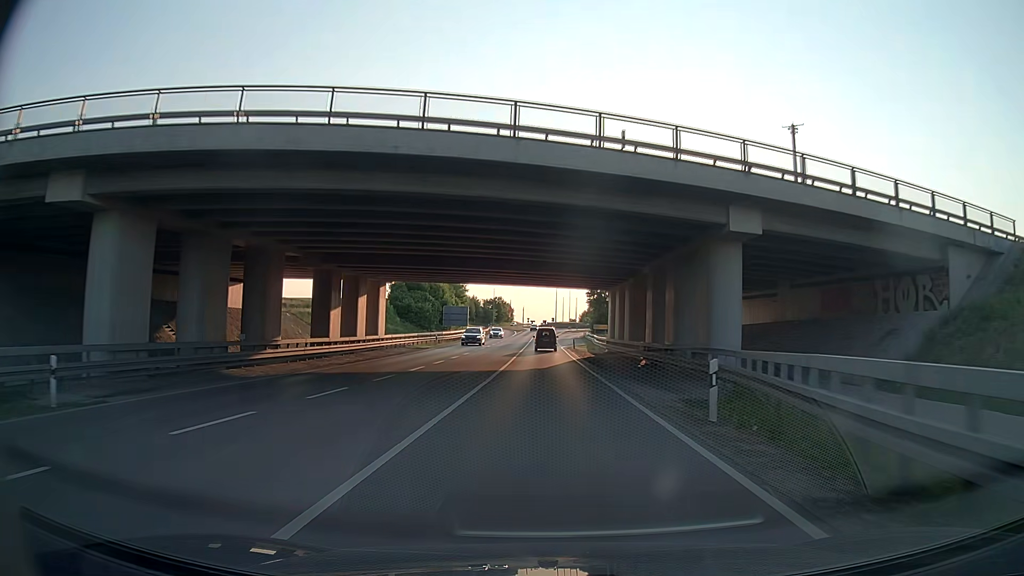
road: primary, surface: asphalt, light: Day
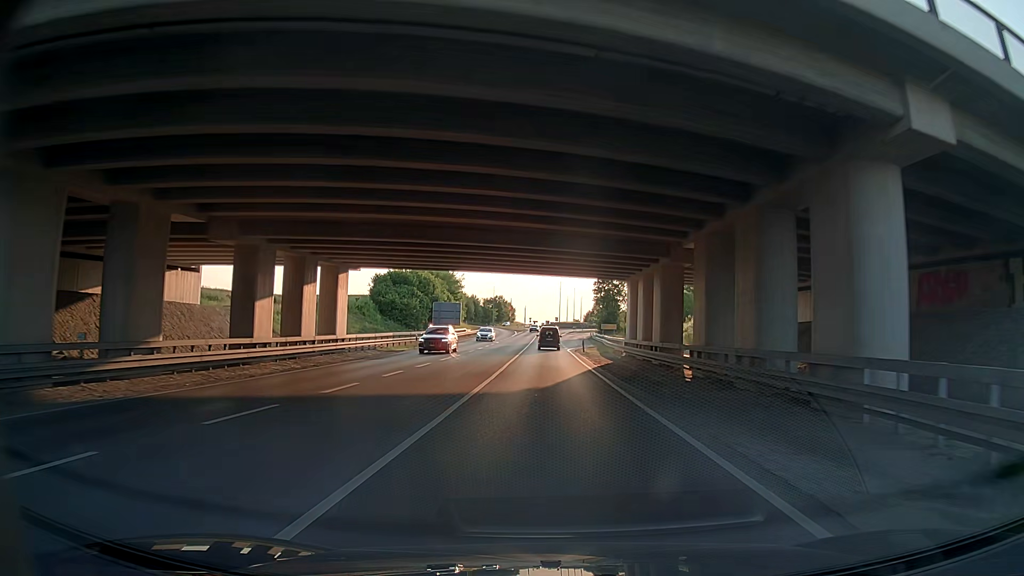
(0.0, +11.1) m; 0°
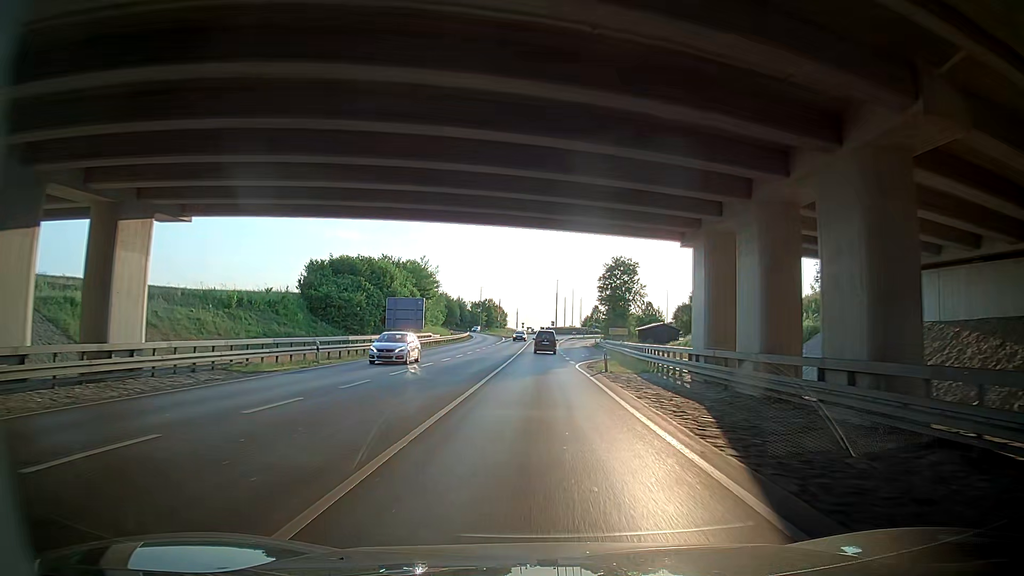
(+0.3, +22.3) m; +3°
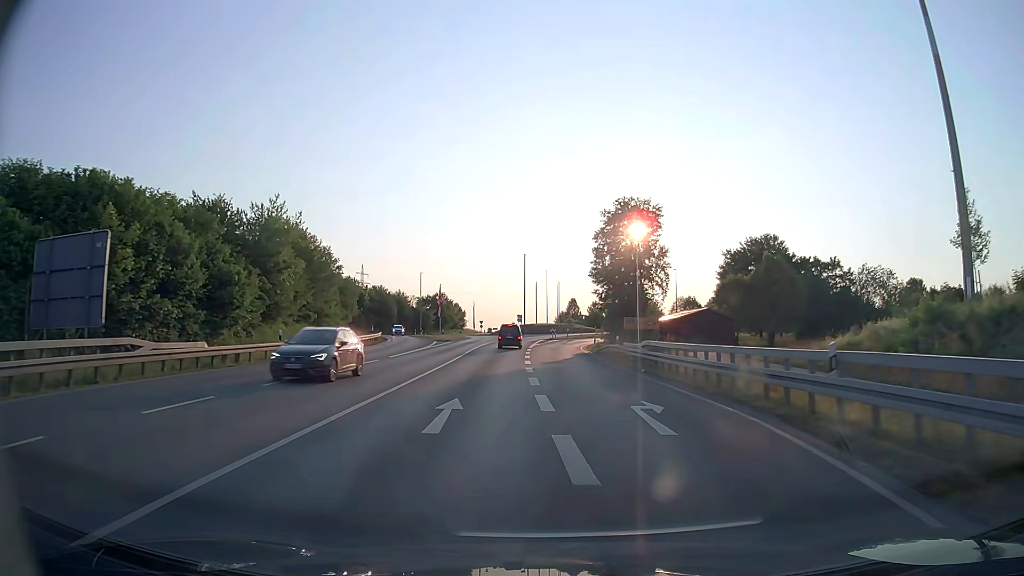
(-1.5, +43.0) m; 0°
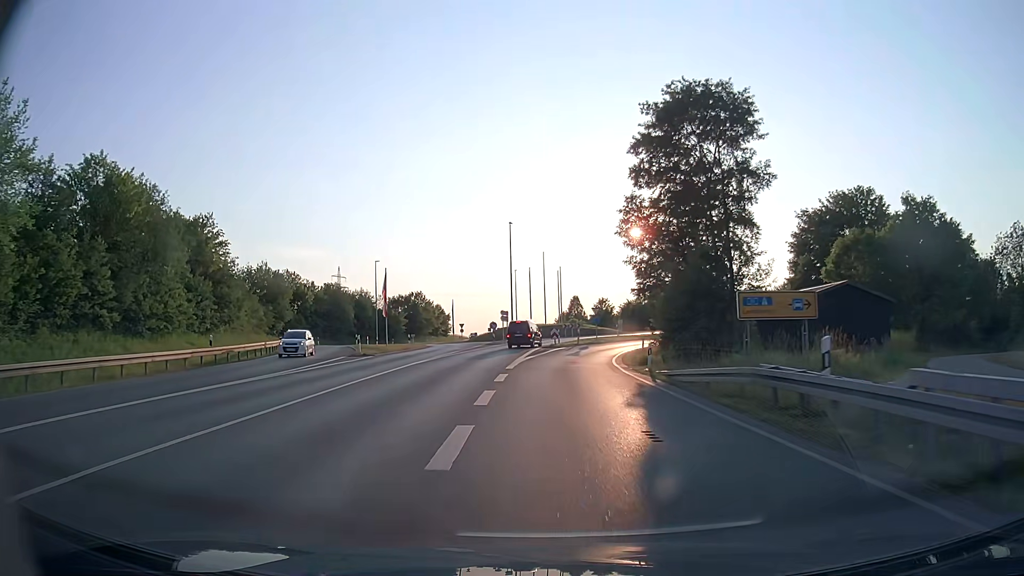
(0.0, +29.3) m; 0°
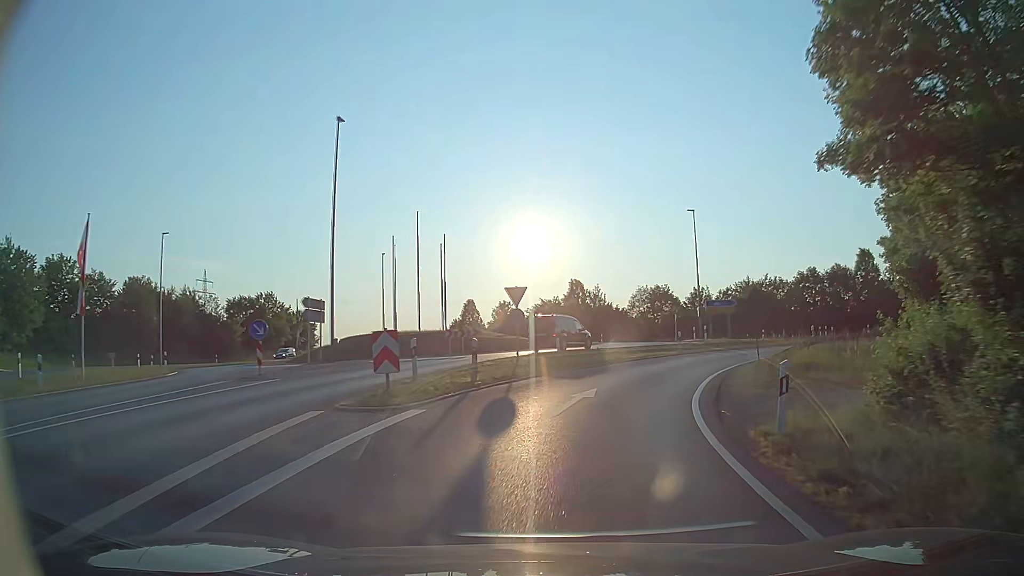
(+1.2, +33.3) m; +7°
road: trunk_link
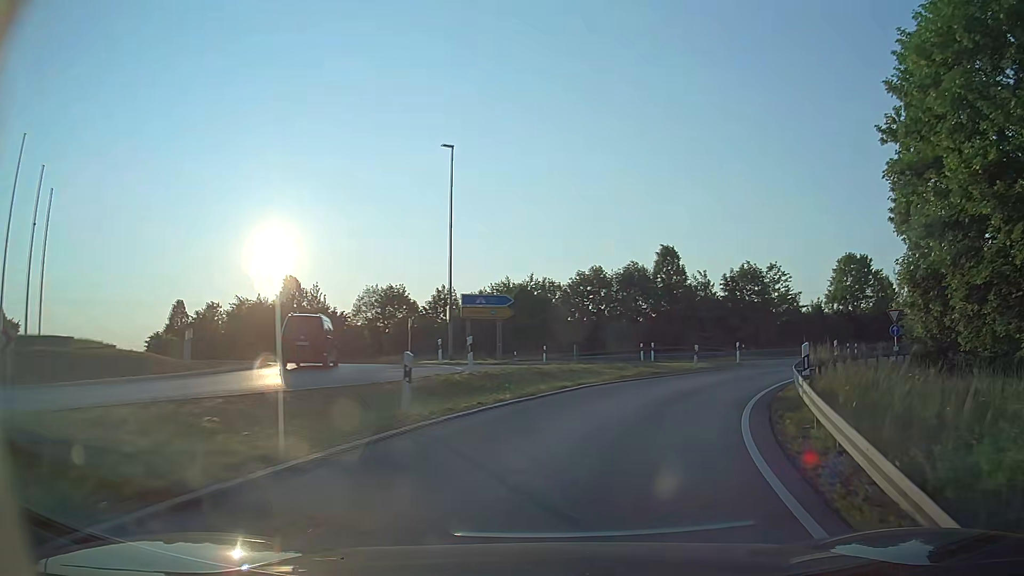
(+4.2, +22.4) m; +22°
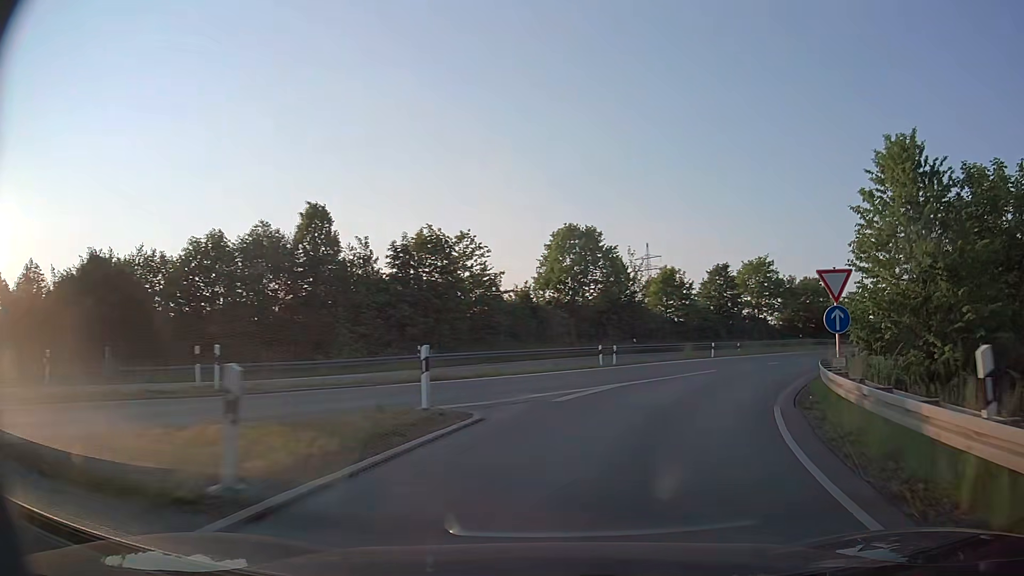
(+5.4, +22.1) m; +28°
(+1, +10) (+4, +19) (+8, +28) (+14, +37) (+20, +45) (+27, +52) (+35, +58) (+44, +62) (+54, +65) (+64, +65) m
